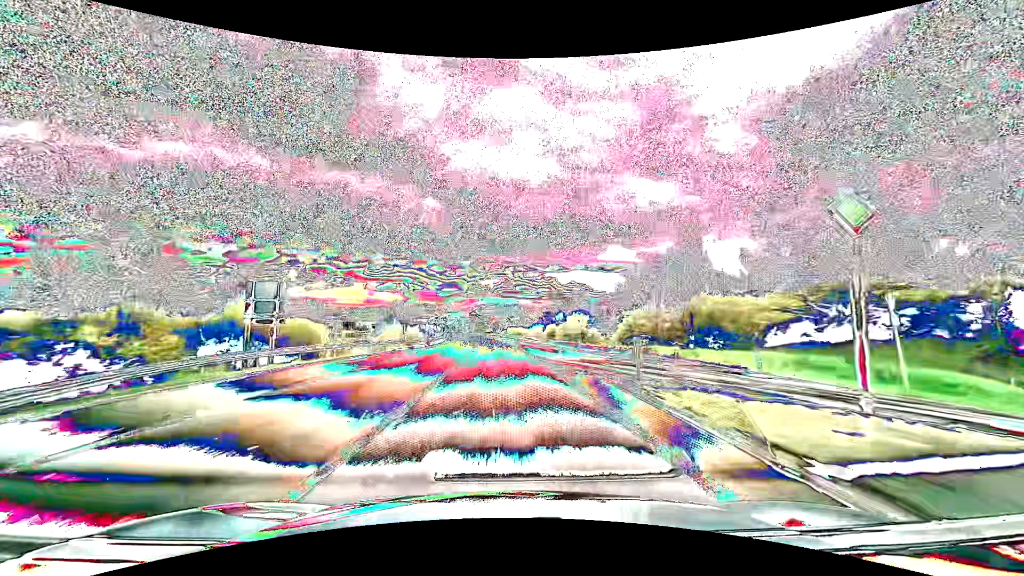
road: primary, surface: asphalt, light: Day
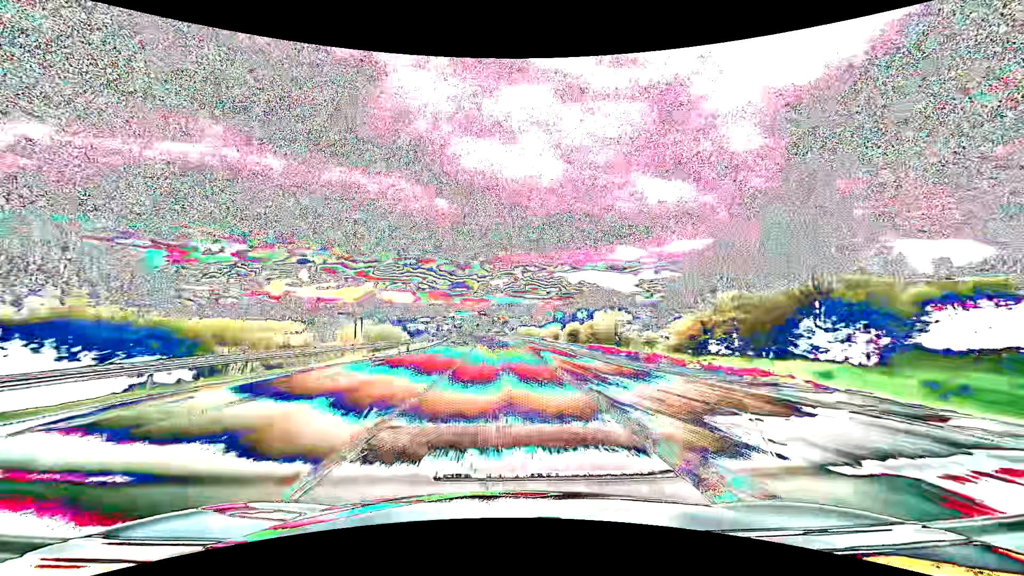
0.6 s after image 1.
(-0.2, +15.8) m; -1°
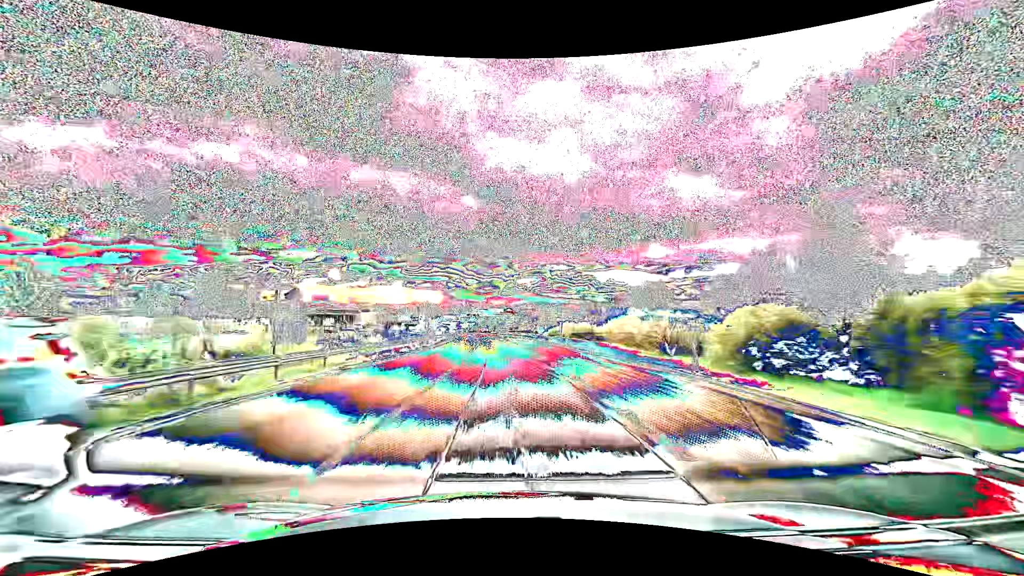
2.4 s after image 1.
(-1.3, +47.5) m; -3°
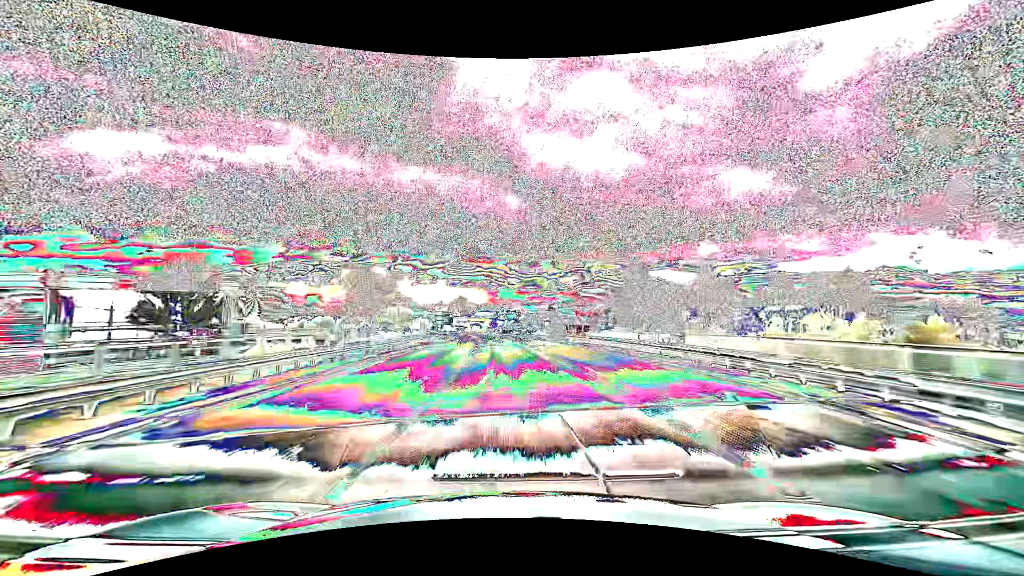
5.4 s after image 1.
(-3.4, +79.1) m; -5°
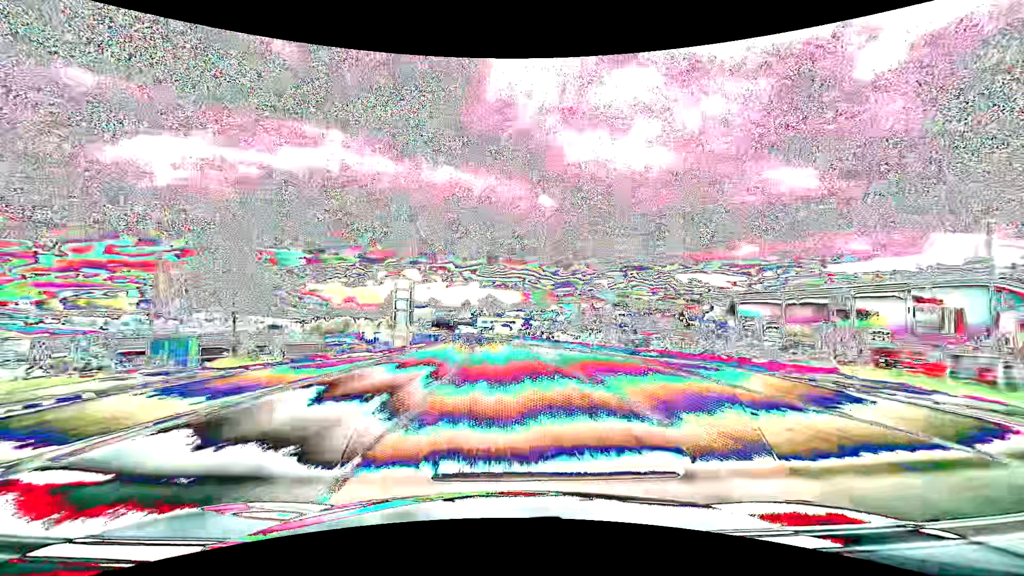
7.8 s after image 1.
(-2.1, +63.3) m; -4°
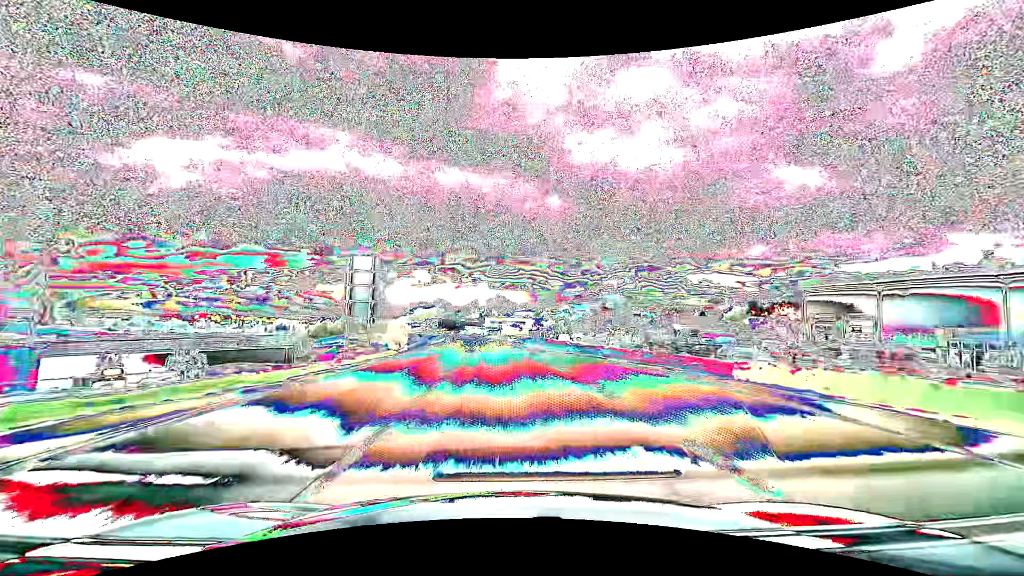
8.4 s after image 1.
(-0.1, +15.9) m; -1°
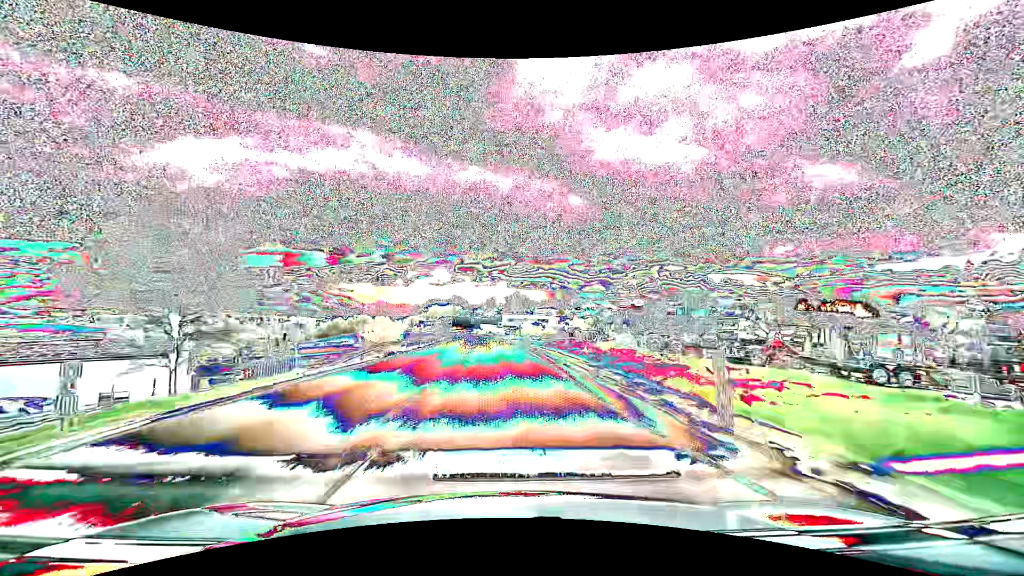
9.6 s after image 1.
(-0.6, +31.7) m; -2°
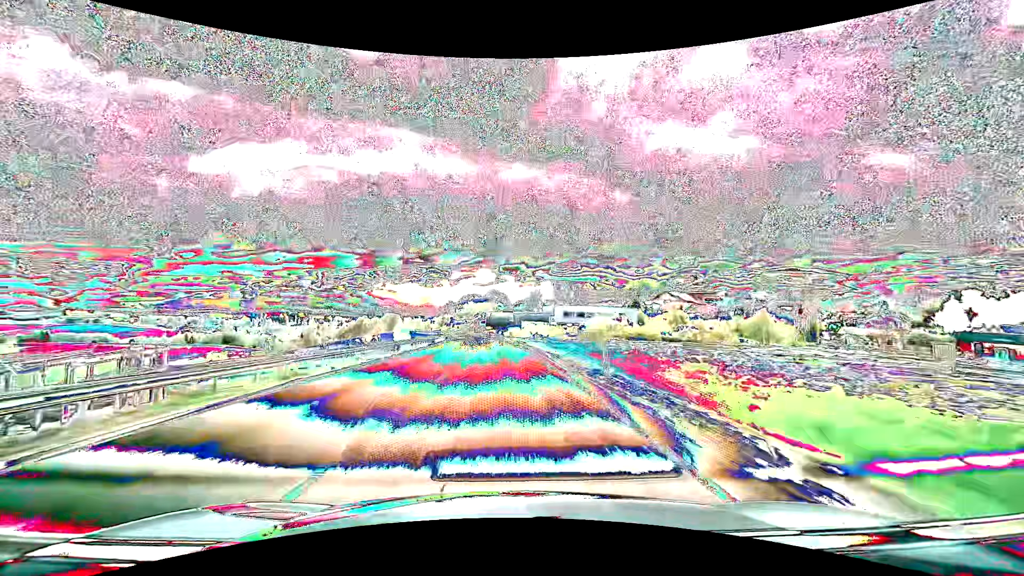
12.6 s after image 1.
(-3.4, +79.1) m; -5°
(0, +10) (0, +20) (-1, +30) (-1, +40) (-2, +50) (-2, +60) (-3, +70) (-4, +80) (-5, +90) (-6, +100) m
